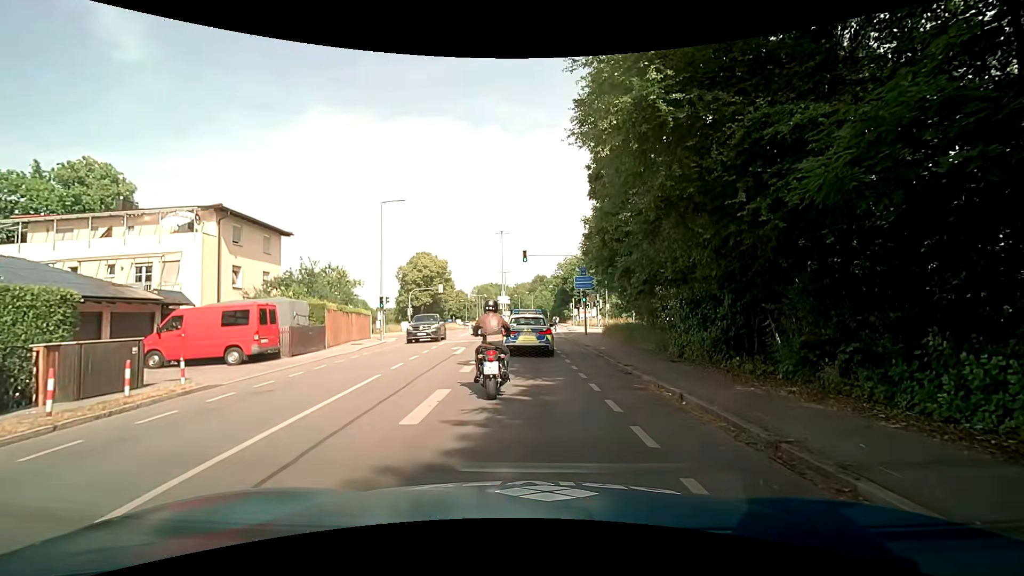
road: tertiary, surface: asphalt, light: Day
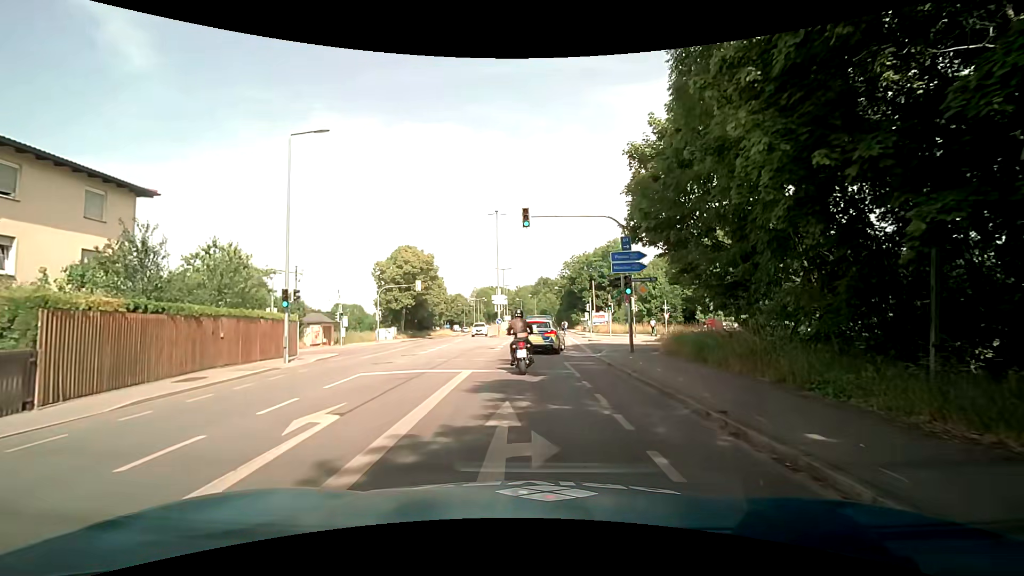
(+0.1, +15.5) m; +1°
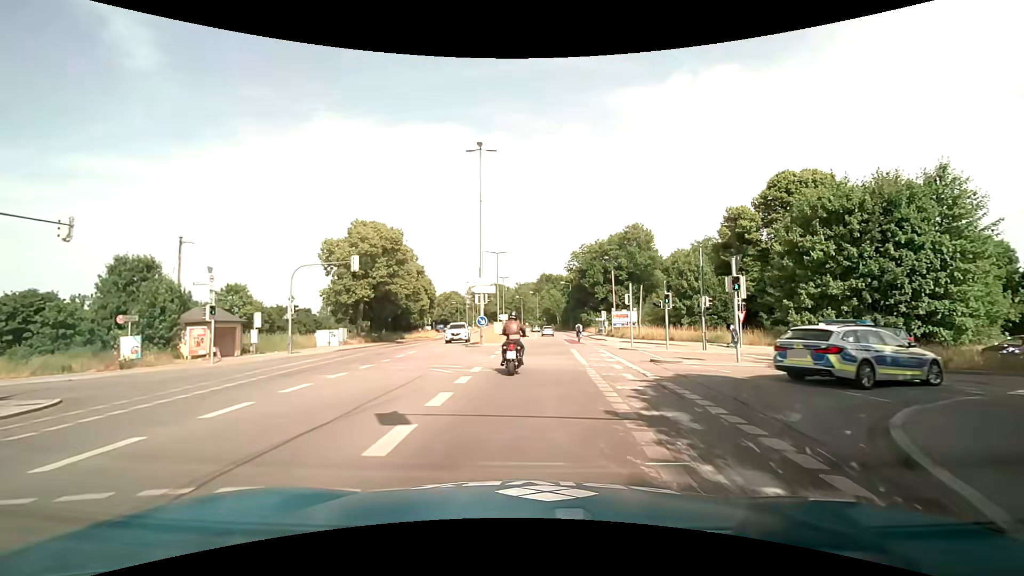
(-0.1, +19.5) m; 0°
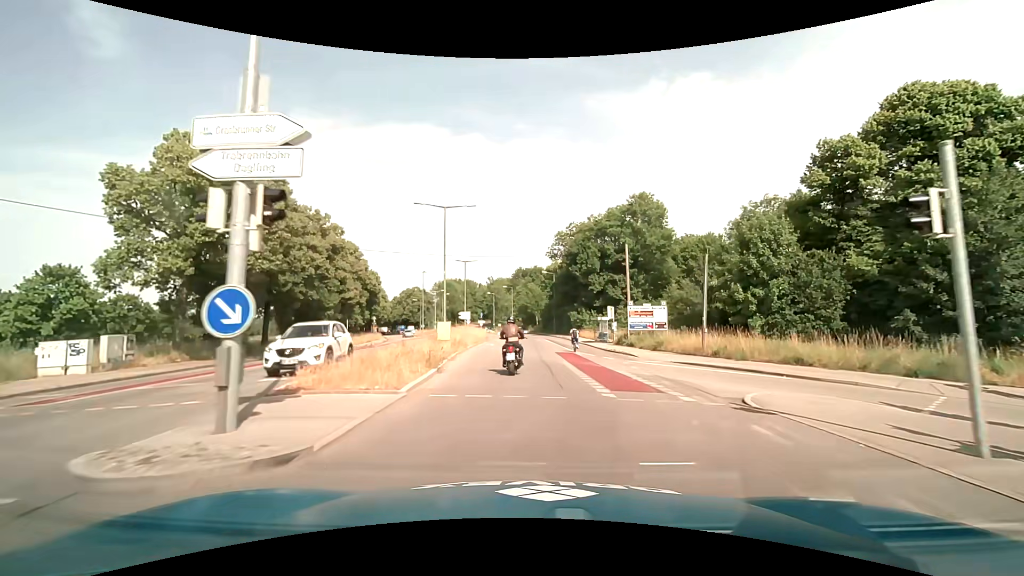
(+0.6, +24.6) m; +3°
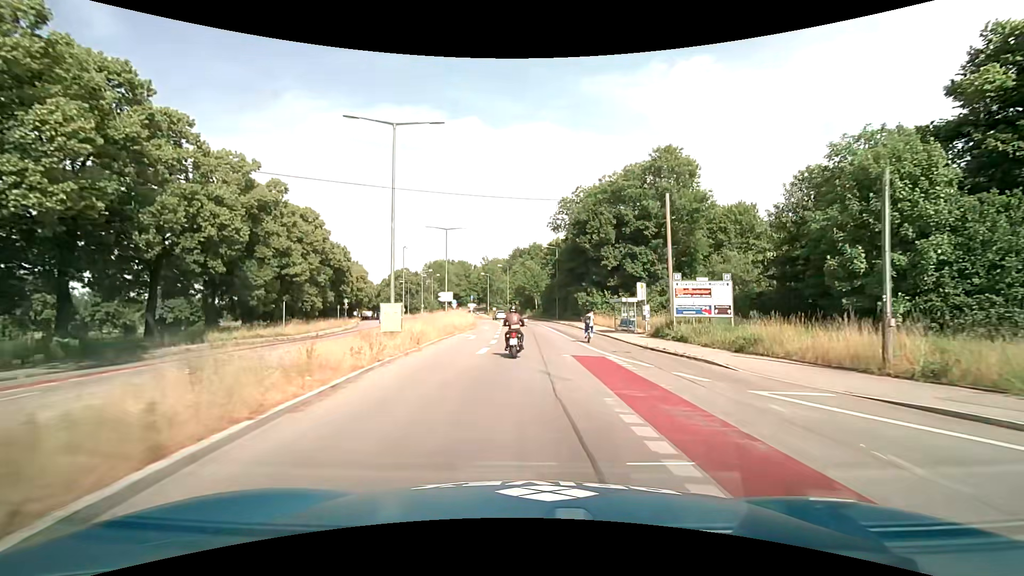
(0.0, +13.6) m; 0°
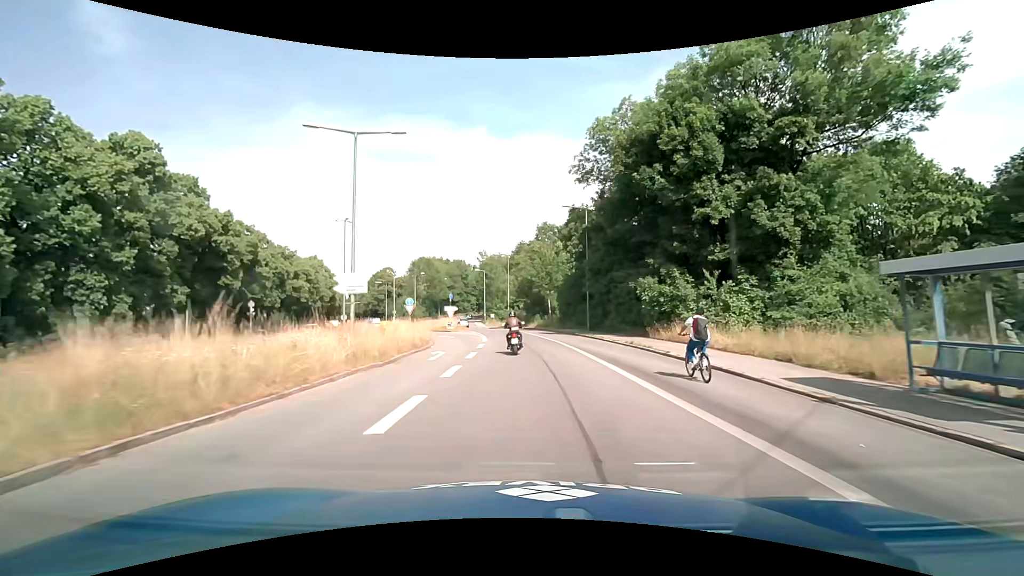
(-0.1, +29.6) m; 0°
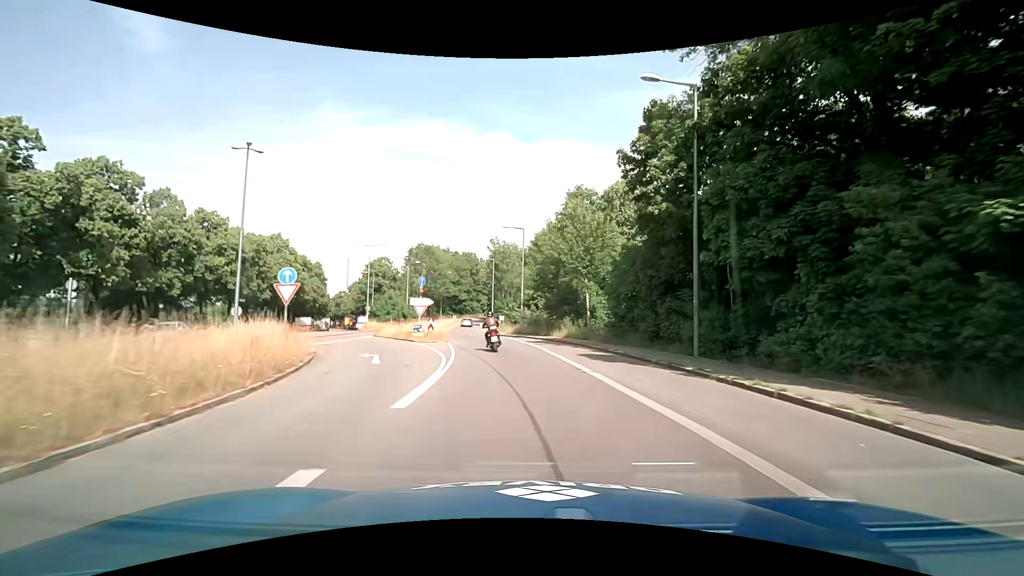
(-0.6, +22.7) m; -2°
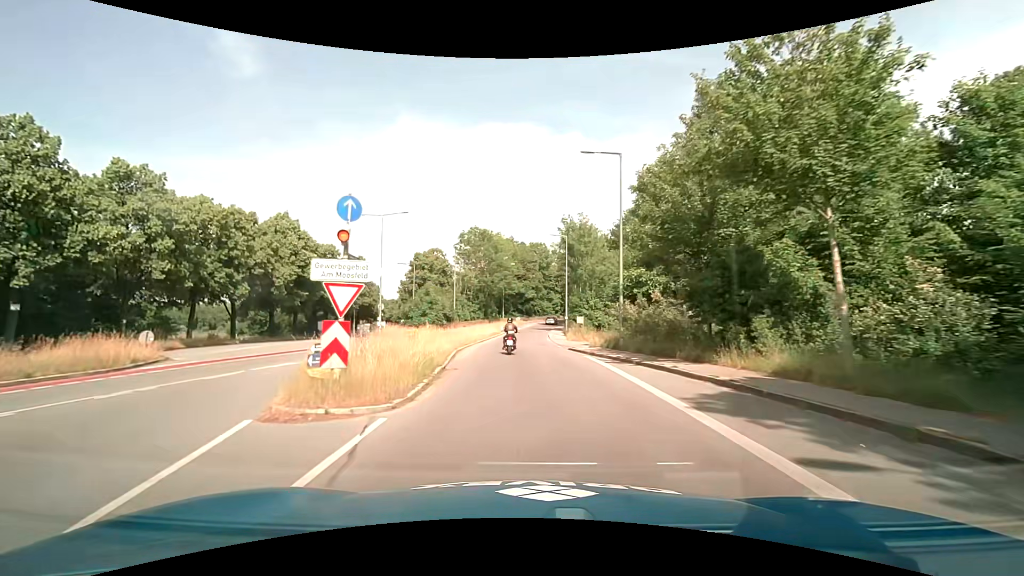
(-1.2, +22.0) m; -9°
(0, +10) (-1, +20) (-1, +30) (-1, +40) (0, +50) (0, +60) (+1, +70) (+3, +80) (+5, +90) (+7, +99) m
